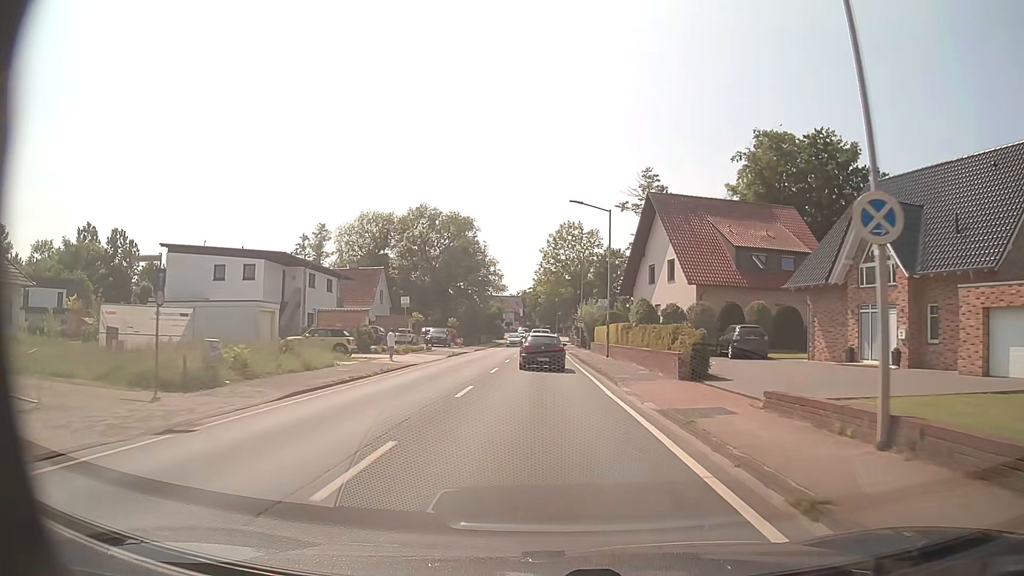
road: secondary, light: Day
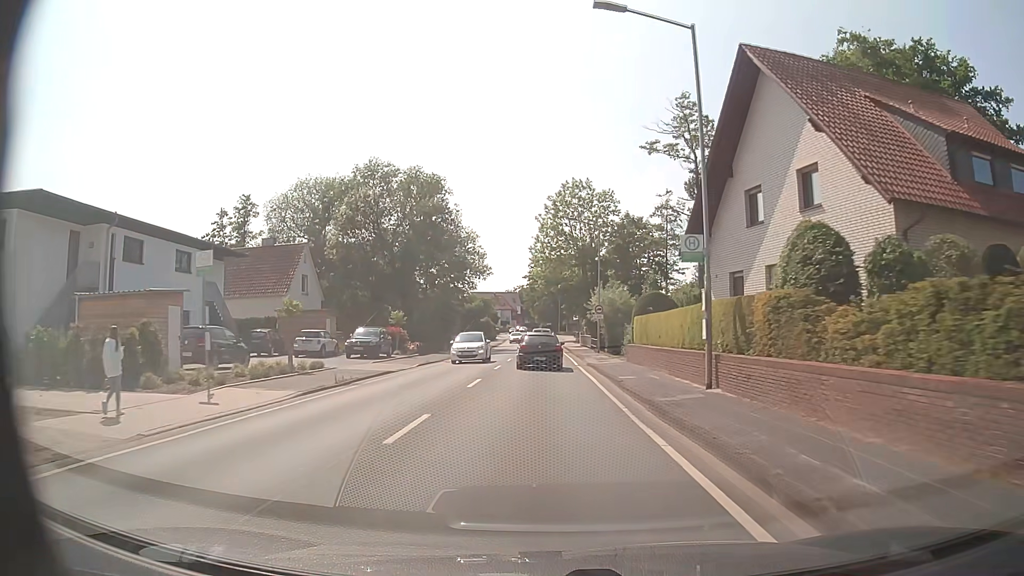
(+0.1, +24.3) m; 0°
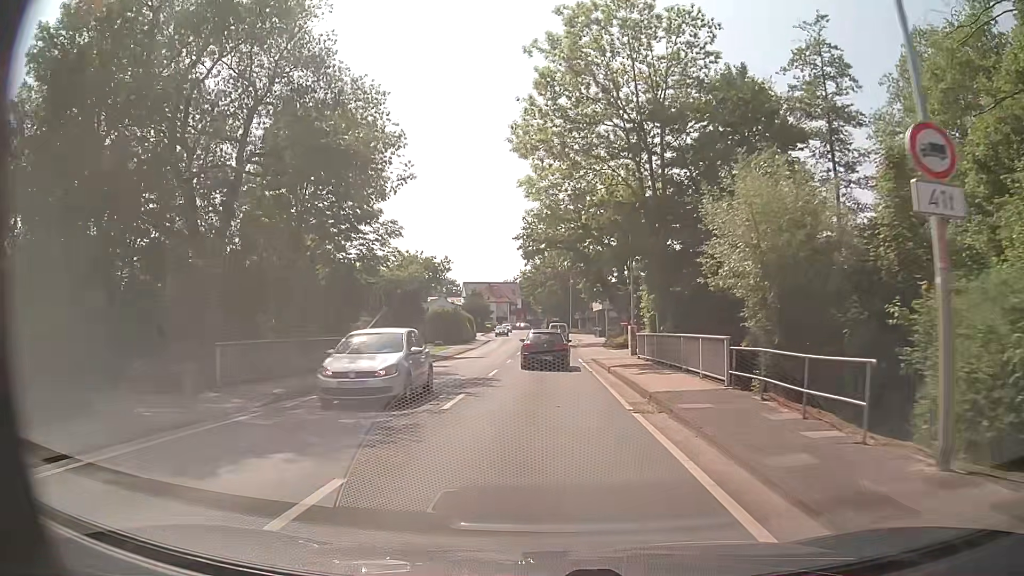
(-0.2, +40.1) m; -1°
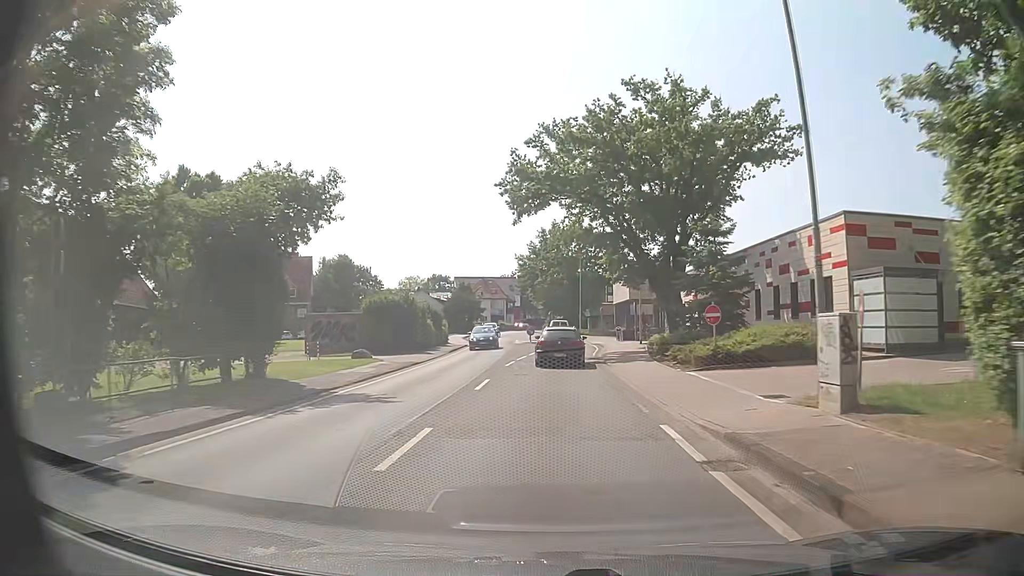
(-0.1, +22.9) m; -1°
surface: asphalt
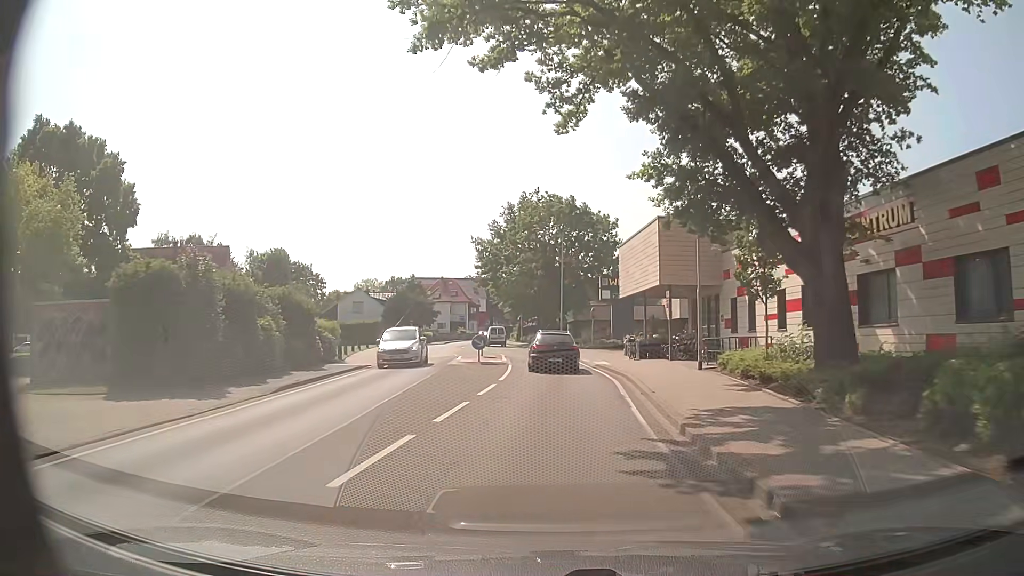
(+0.3, +23.2) m; +2°
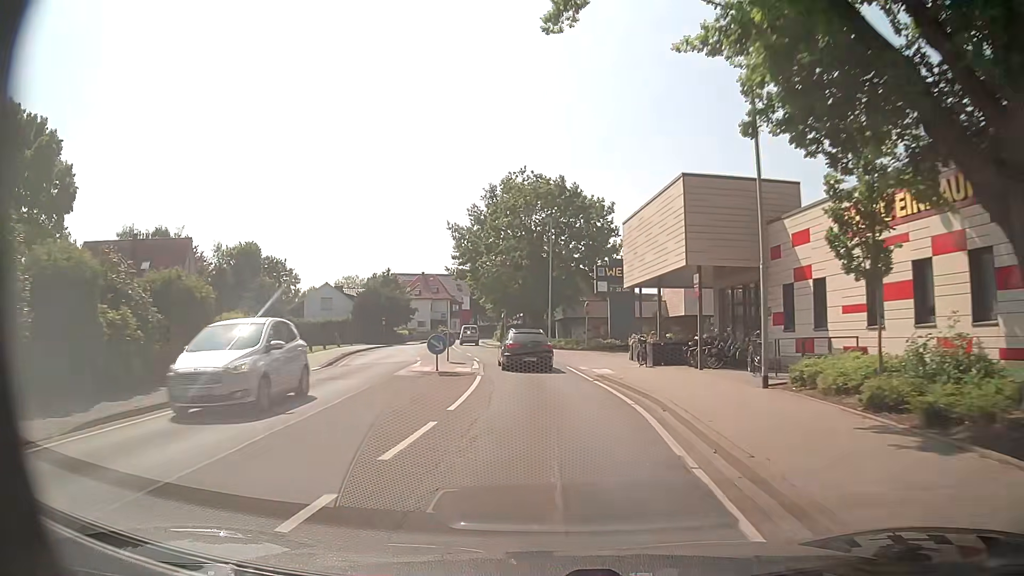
(+0.1, +7.8) m; +1°
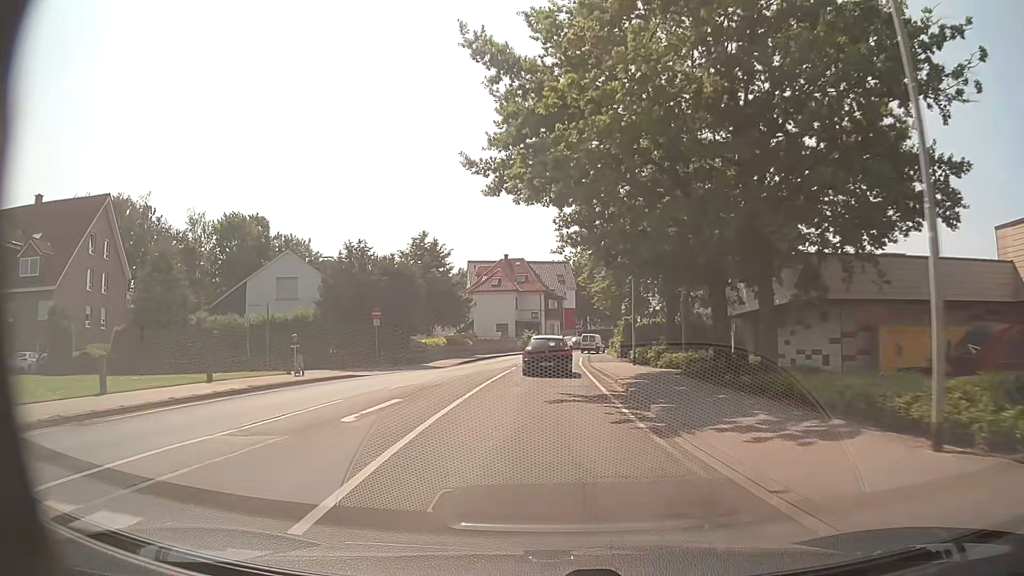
(-2.5, +38.0) m; -10°
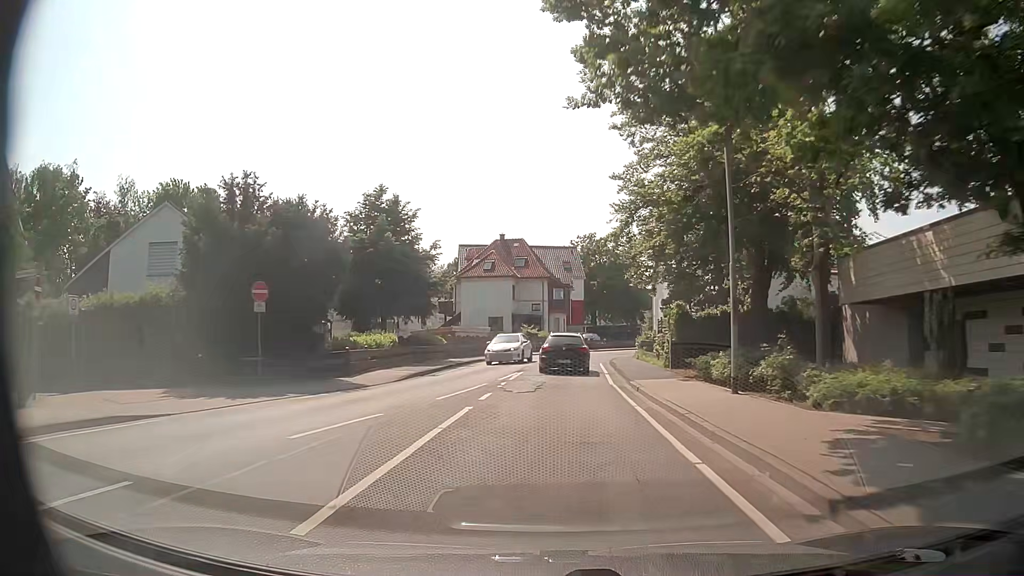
(0.0, +15.2) m; 0°
(0, +10) (0, +20) (+1, +30) (+2, +40) (+4, +50) (+8, +59) (+12, +68) (+16, +77) (+20, +86) (+24, +96) m
